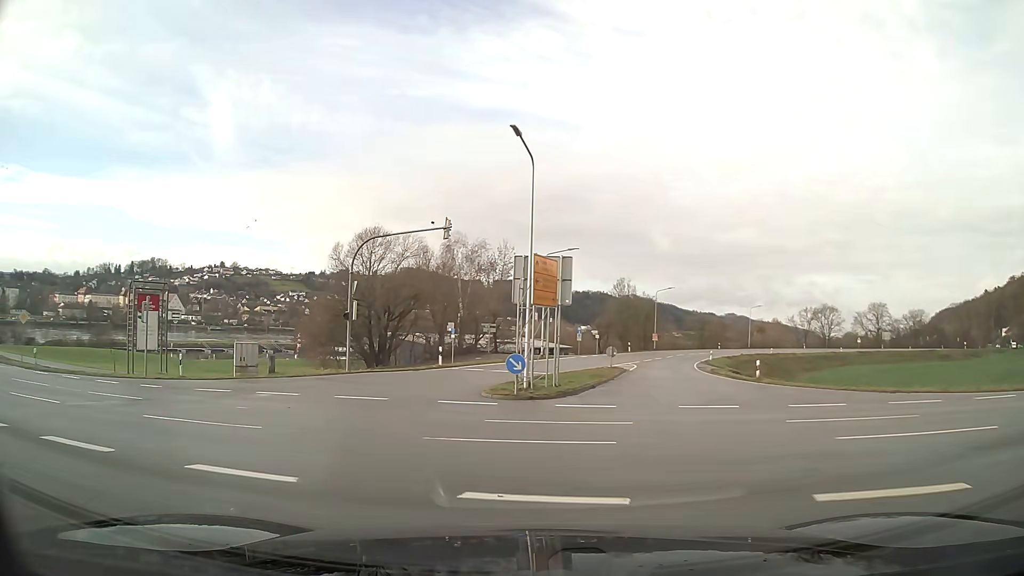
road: secondary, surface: asphalt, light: Day
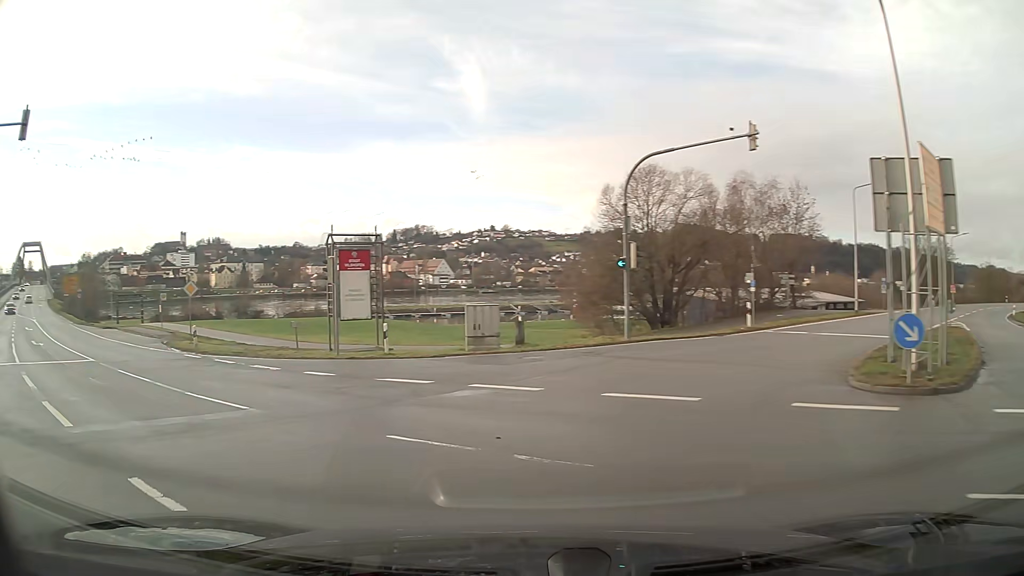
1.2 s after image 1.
(-2.0, +8.3) m; -27°
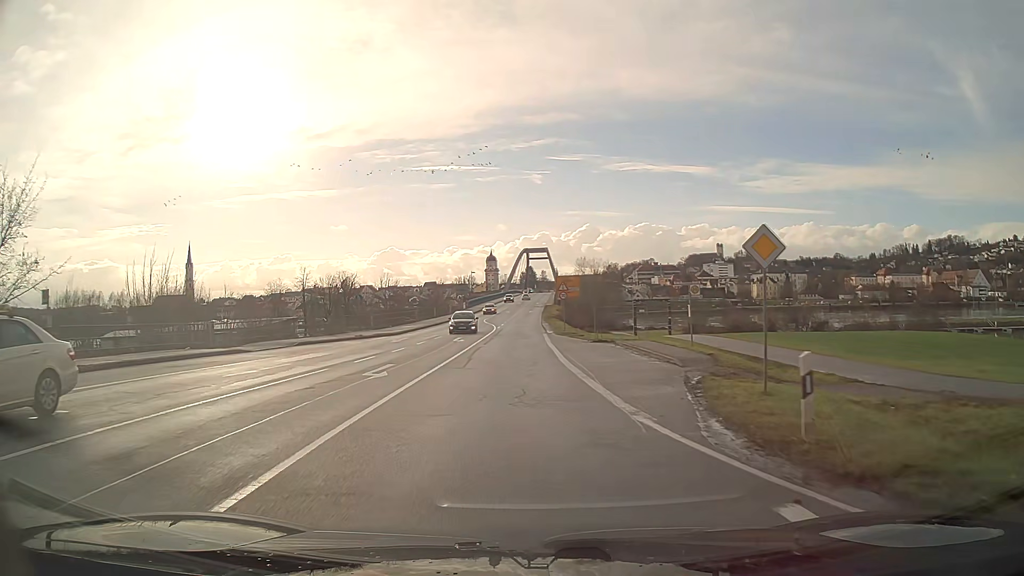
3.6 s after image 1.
(-8.9, +18.9) m; -40°
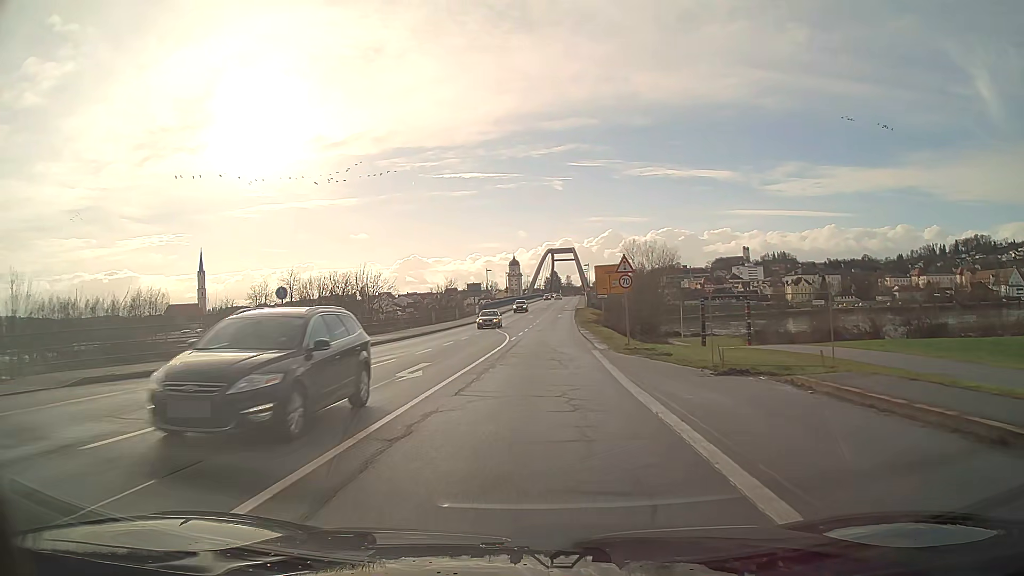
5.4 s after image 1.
(-0.7, +21.4) m; -2°
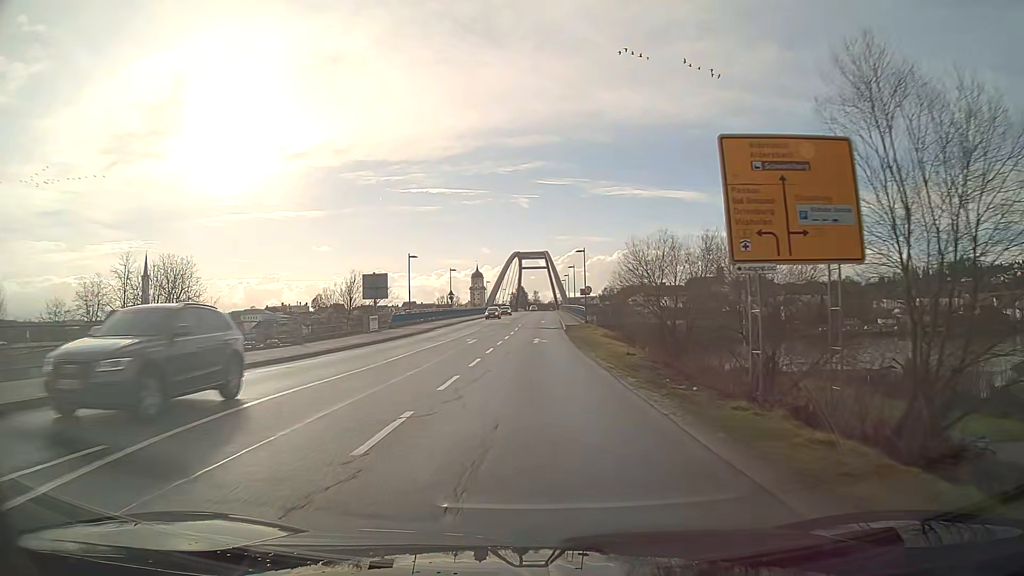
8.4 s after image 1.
(+1.0, +45.1) m; +3°
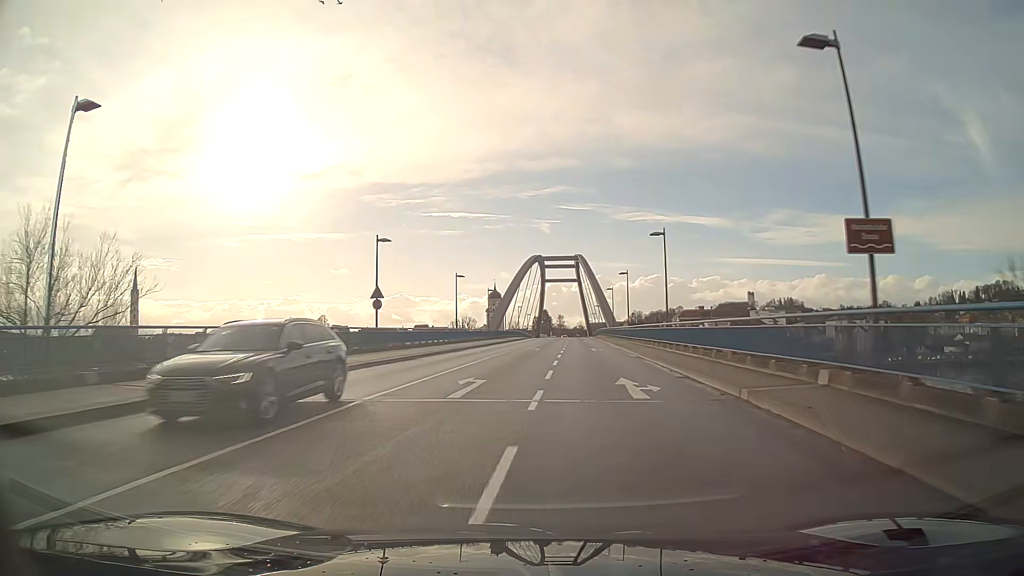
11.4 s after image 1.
(-0.8, +50.8) m; -2°
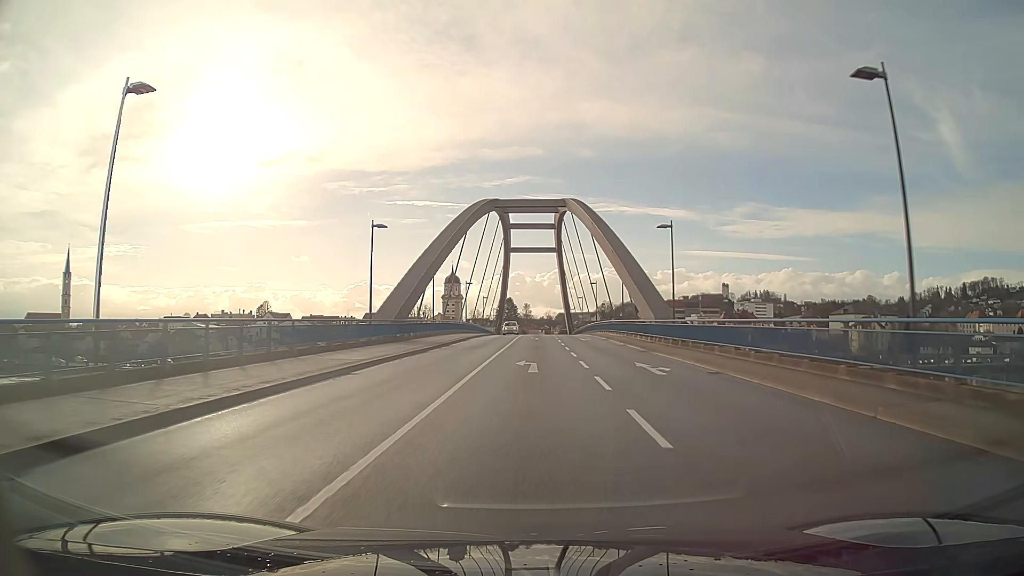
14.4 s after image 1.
(+1.1, +51.2) m; +3°
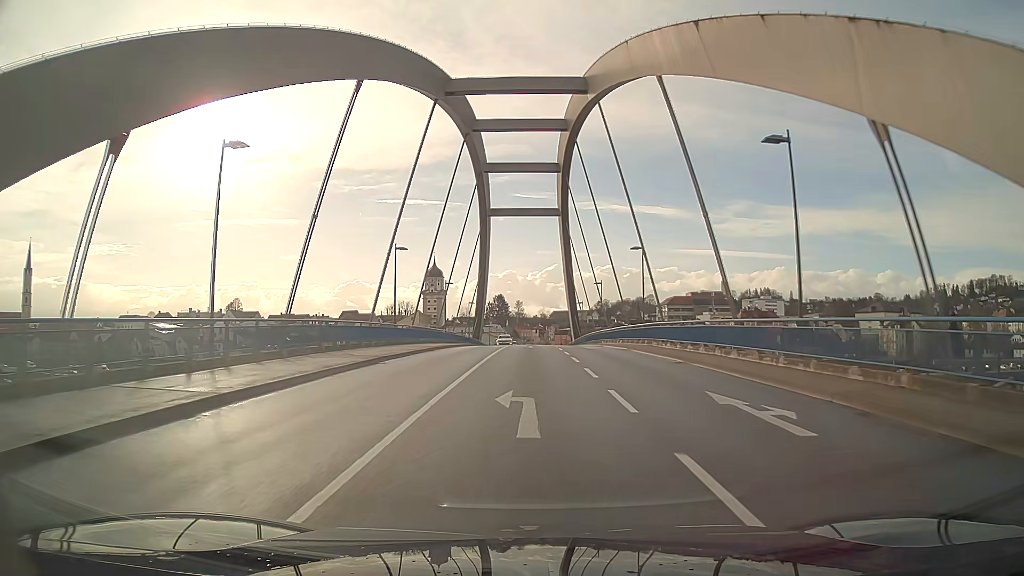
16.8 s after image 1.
(+0.3, +39.7) m; +1°
